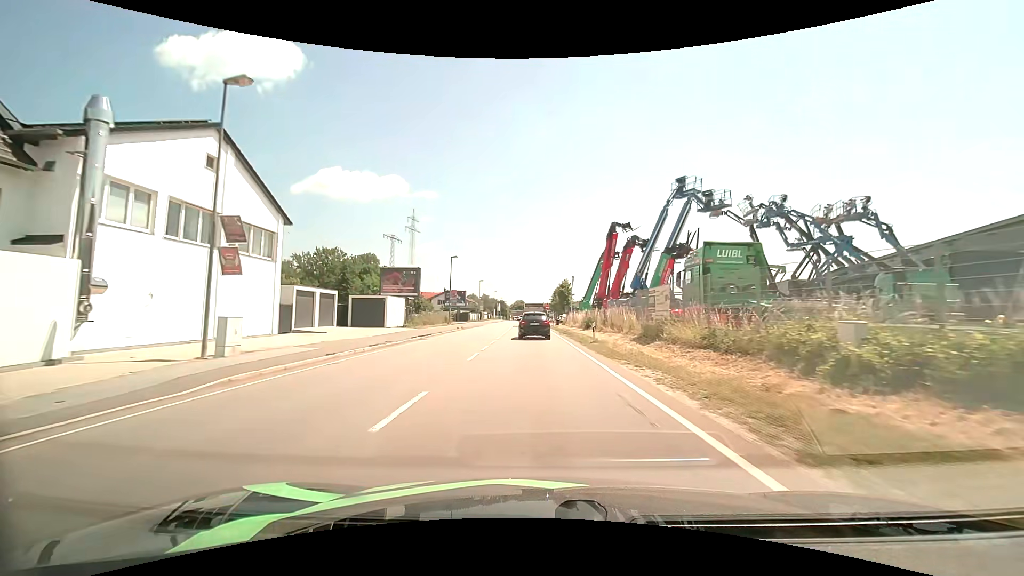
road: primary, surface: asphalt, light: Day
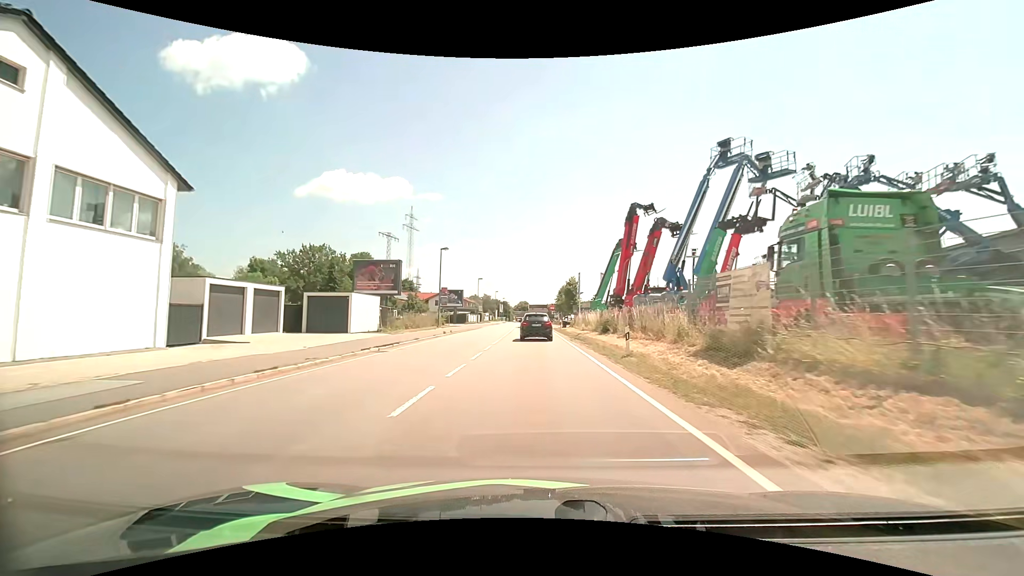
(0.0, +8.2) m; -1°
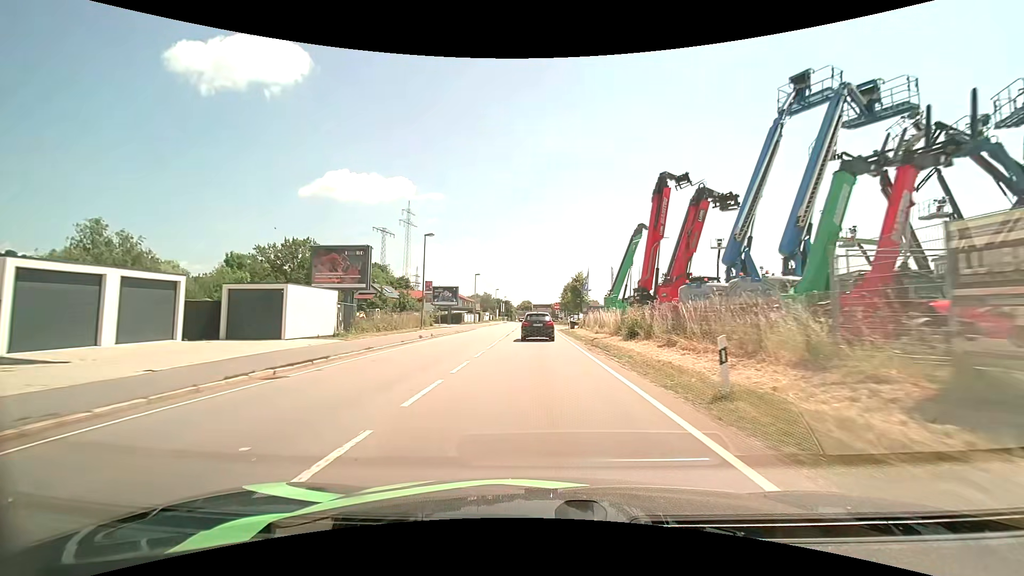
(0.0, +8.3) m; 0°
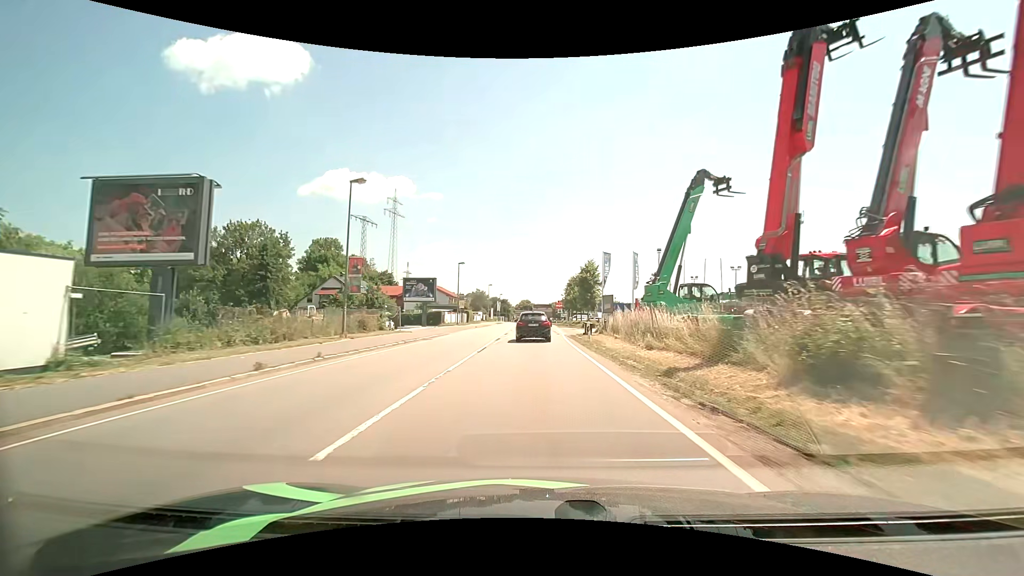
(0.0, +16.2) m; 0°
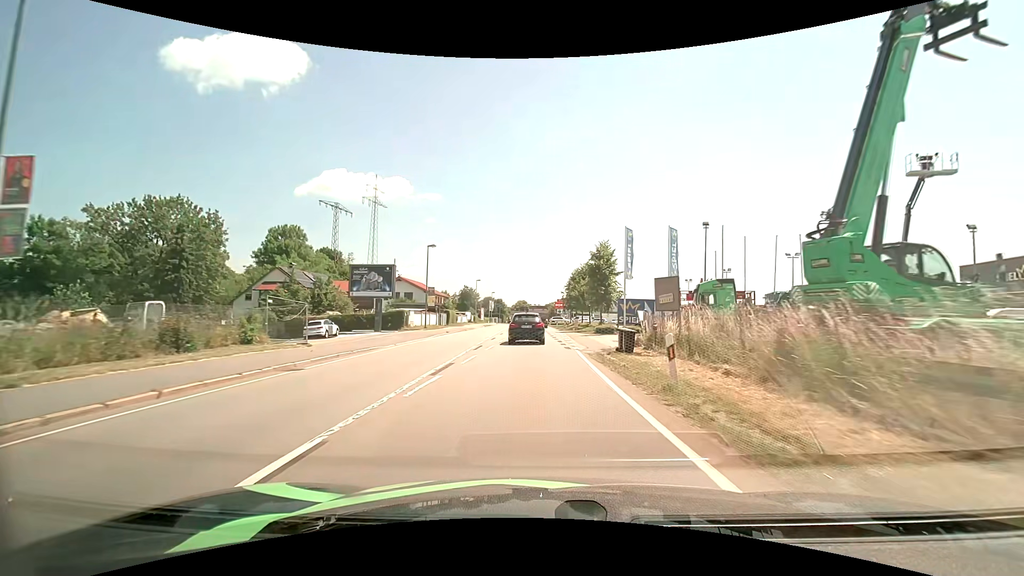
(+0.1, +15.9) m; 0°
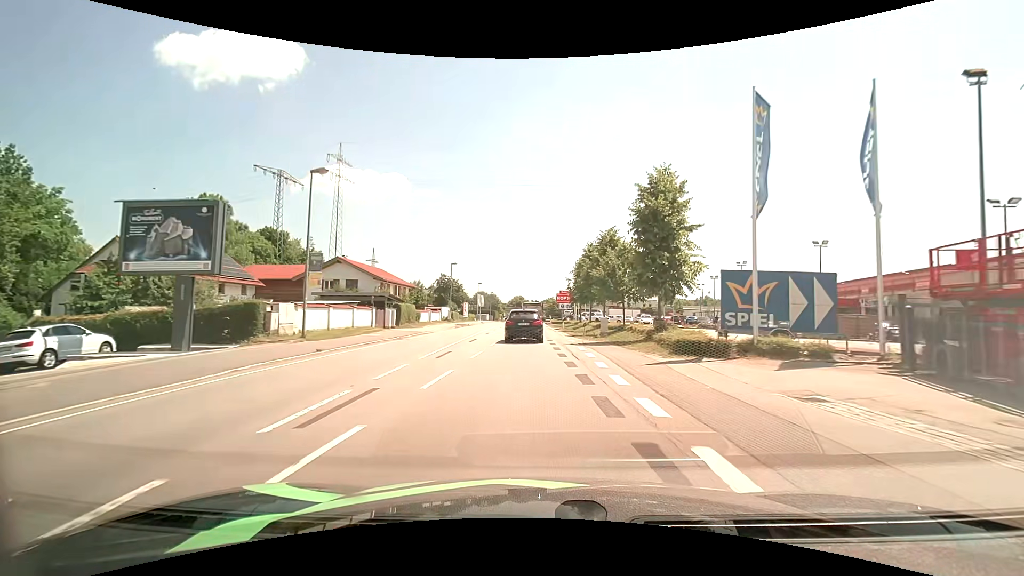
(+0.1, +23.4) m; 0°
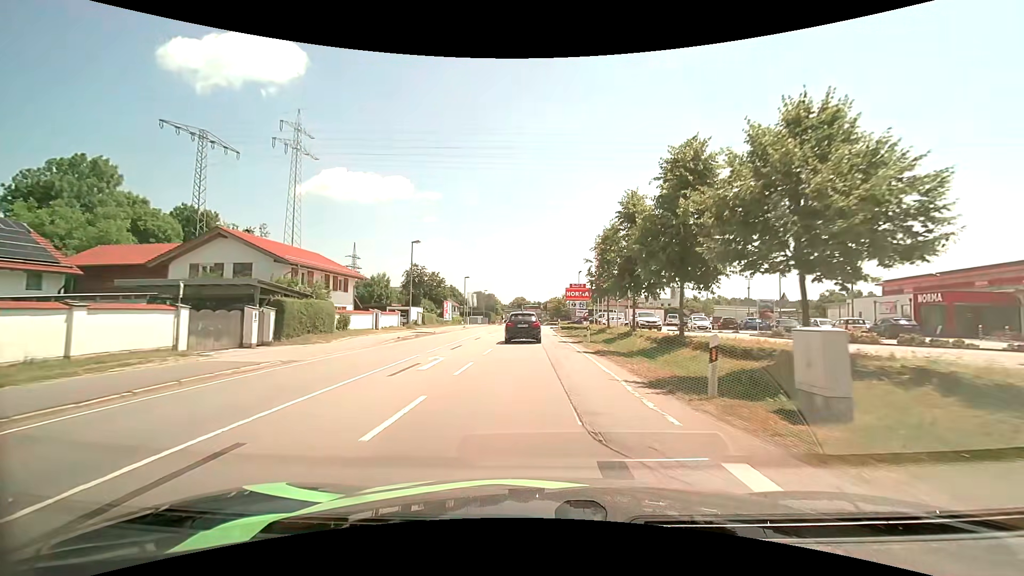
(0.0, +21.3) m; 0°
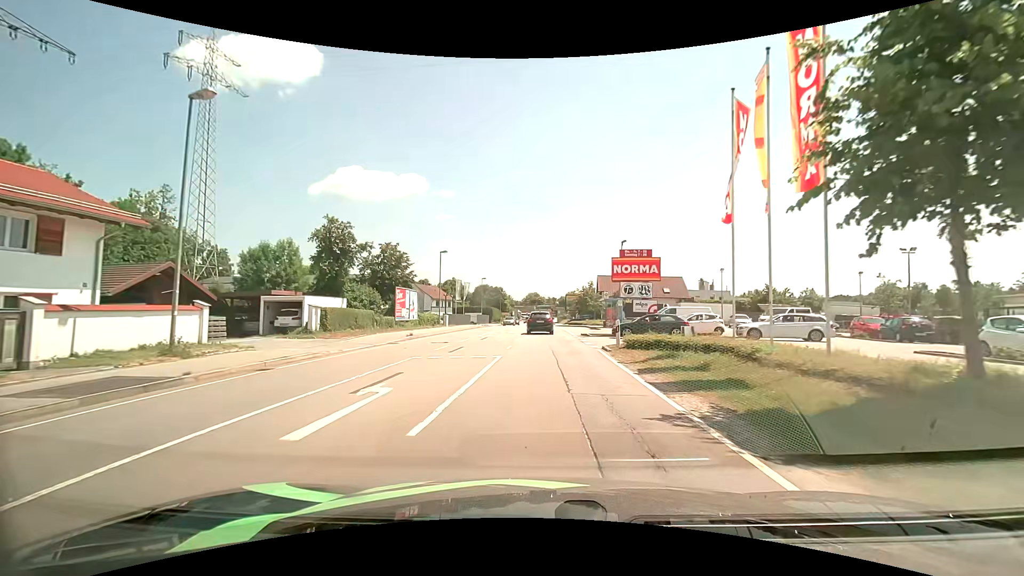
(-0.4, +29.5) m; -2°
